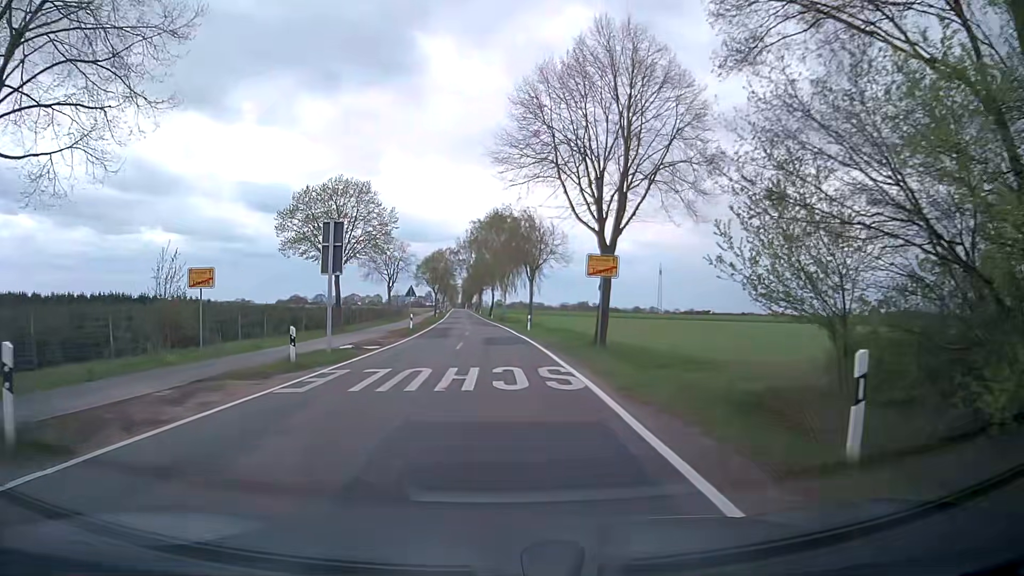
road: secondary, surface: asphalt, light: Day
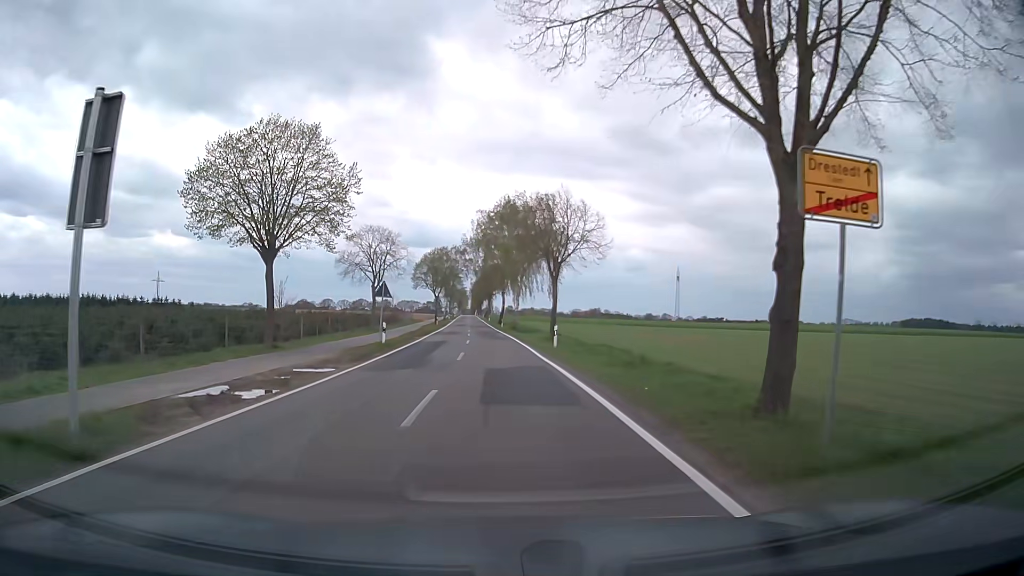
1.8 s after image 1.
(0.0, +14.0) m; 0°
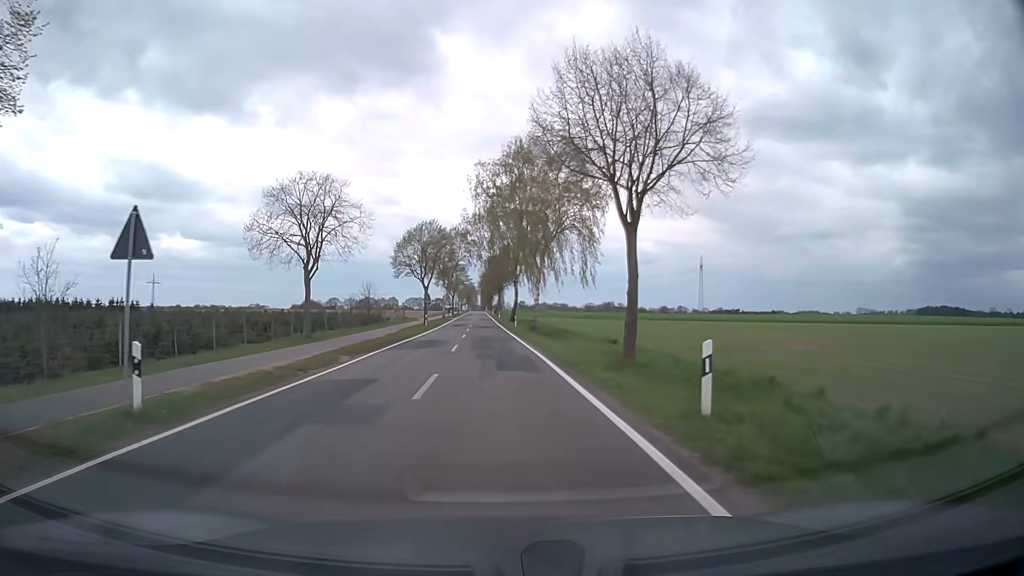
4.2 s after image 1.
(-0.2, +22.2) m; -1°
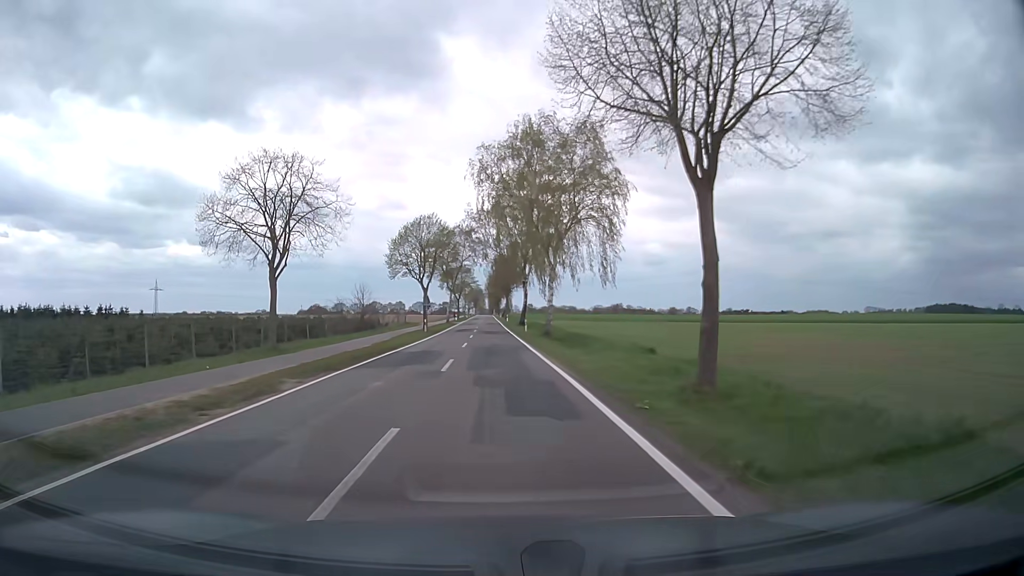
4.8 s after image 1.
(-0.1, +6.5) m; -1°
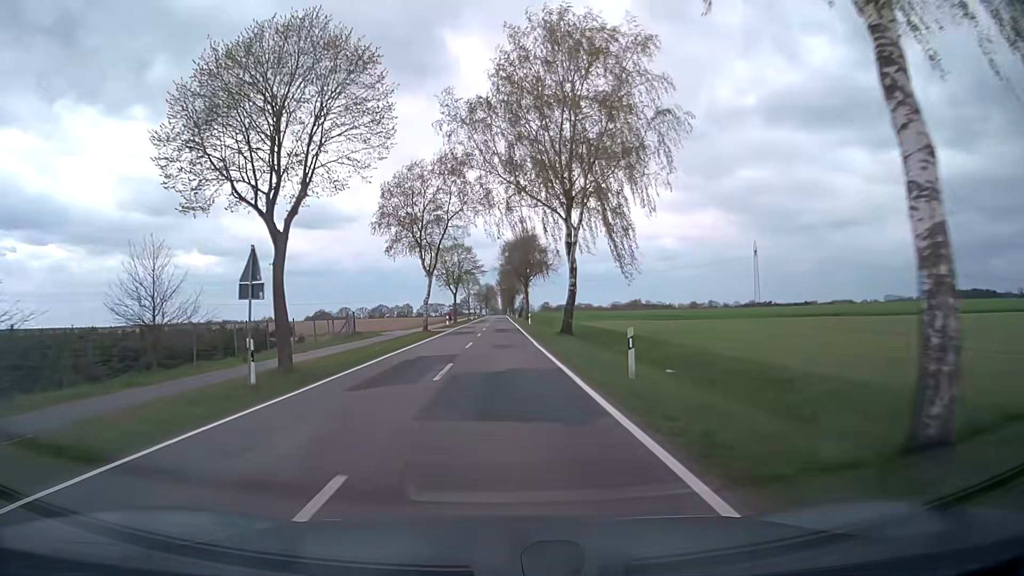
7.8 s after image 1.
(-0.6, +39.4) m; -1°
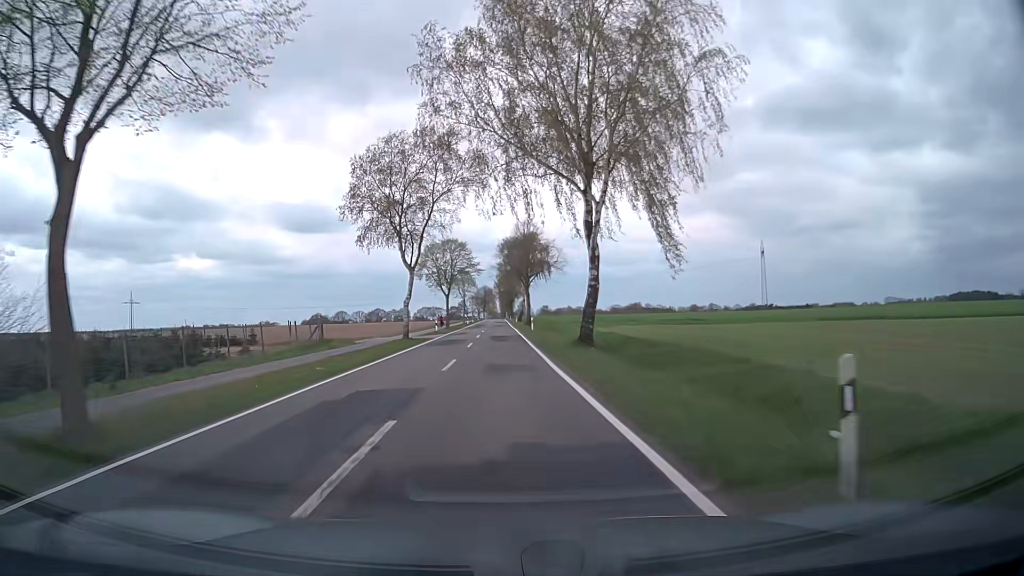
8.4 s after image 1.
(0.0, +9.2) m; 0°
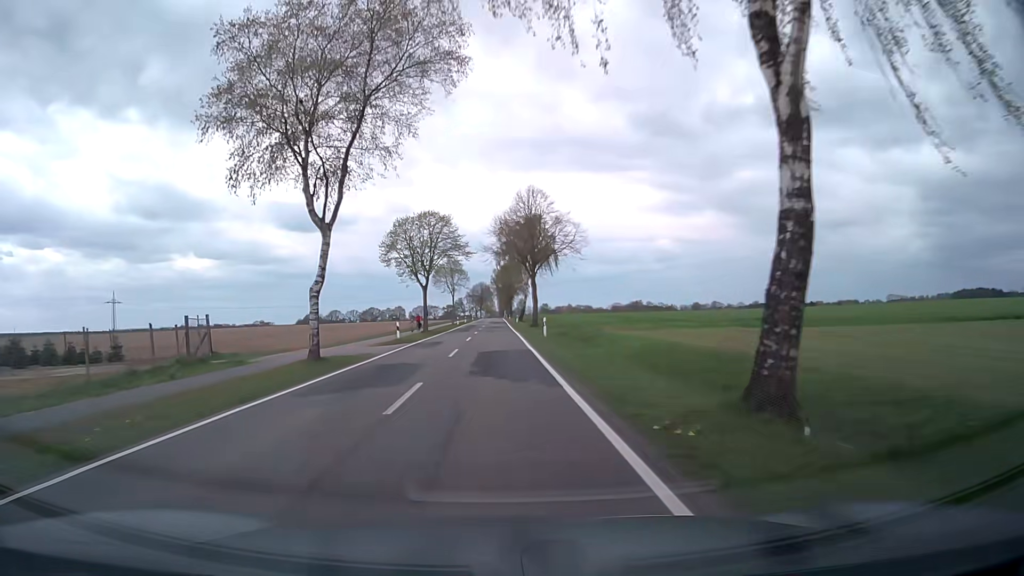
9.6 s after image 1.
(+0.2, +19.4) m; +1°
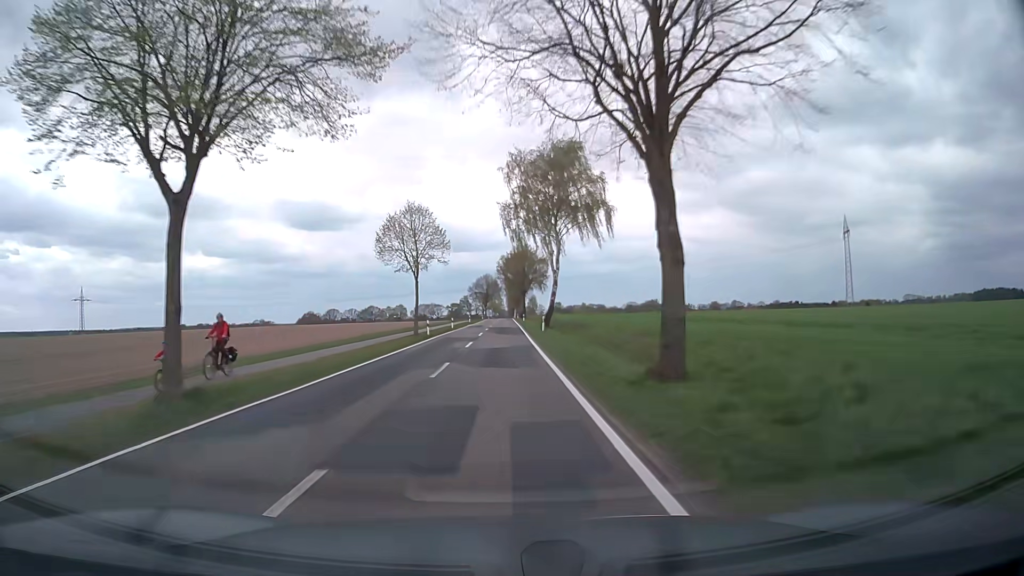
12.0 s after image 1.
(-0.4, +43.3) m; -1°
(0, +10) (0, +20) (0, +30) (0, +40) (0, +50) (0, +60) (0, +70) (0, +80) (0, +90) (0, +100) m
